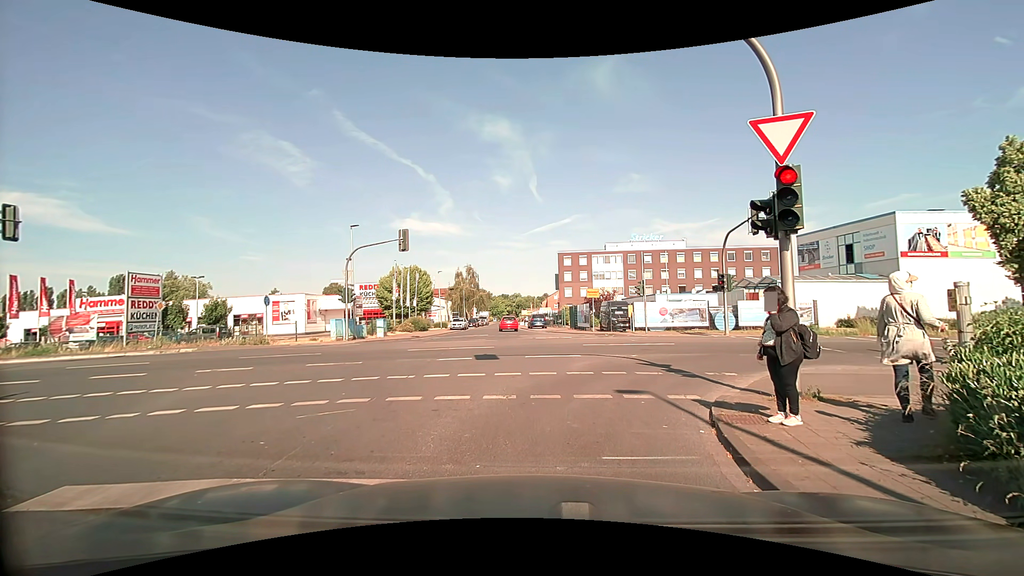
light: Day
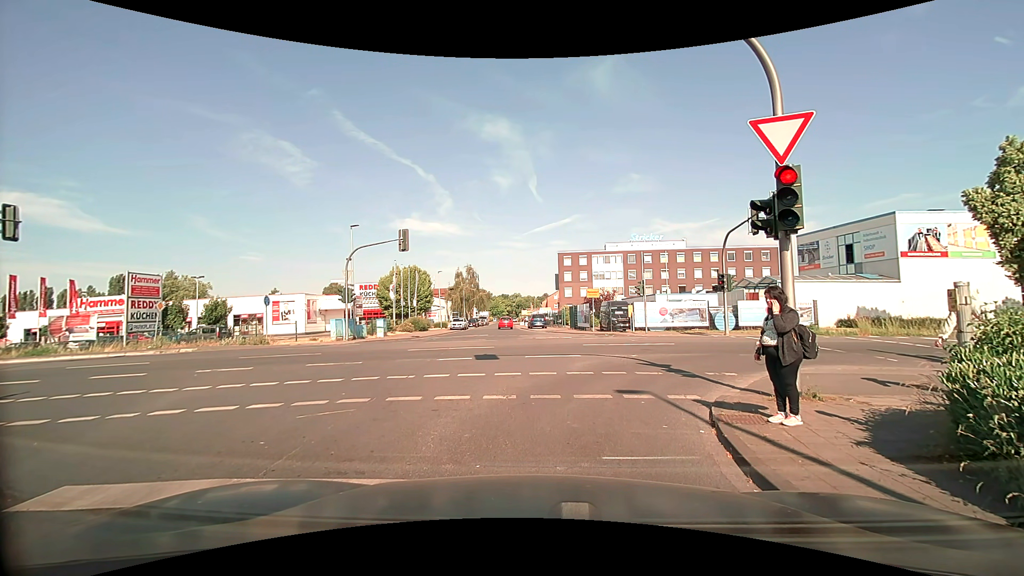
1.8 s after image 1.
(0.0, 0.0) m; 0°
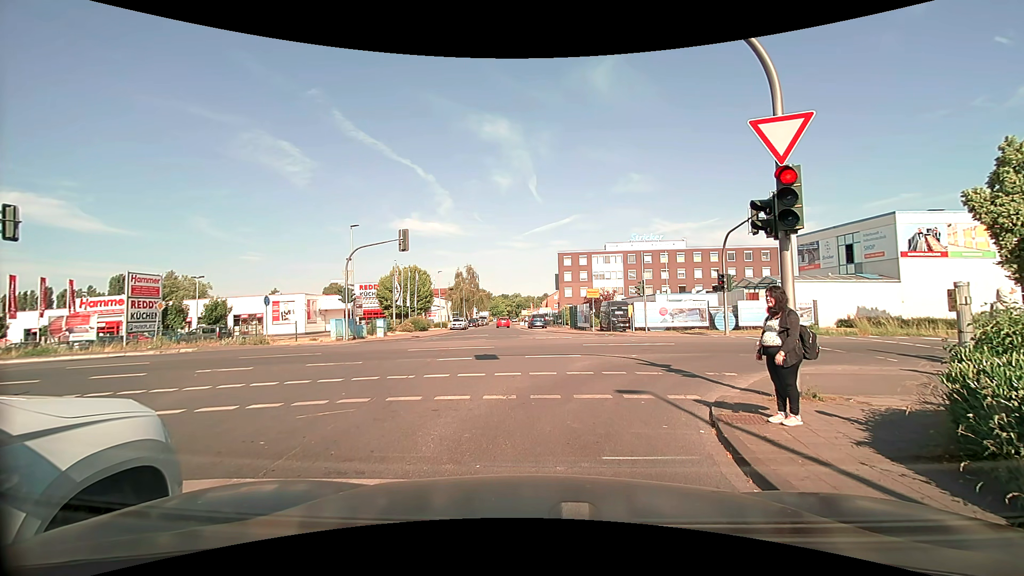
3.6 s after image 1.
(0.0, 0.0) m; 0°
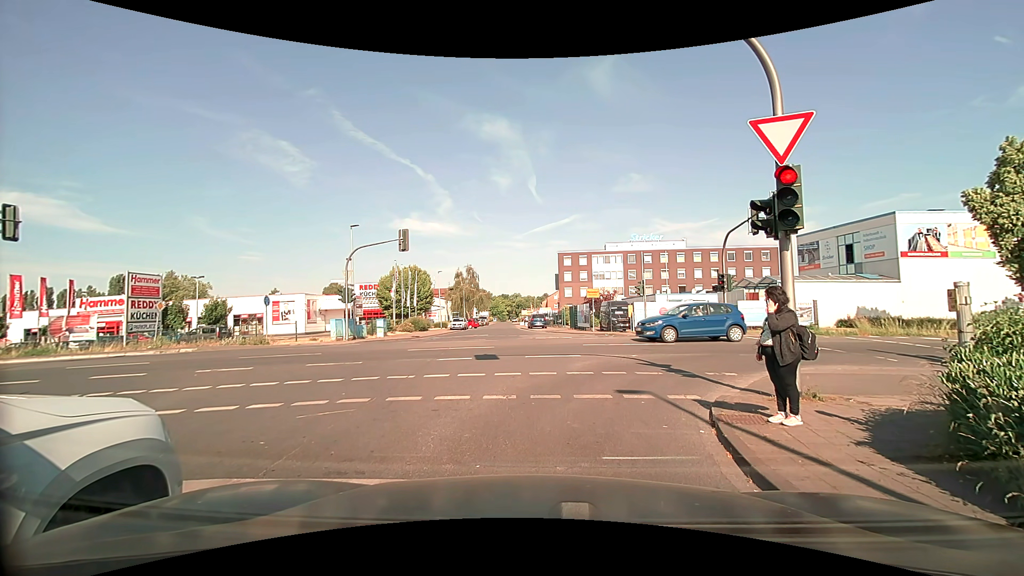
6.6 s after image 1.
(0.0, 0.0) m; 0°
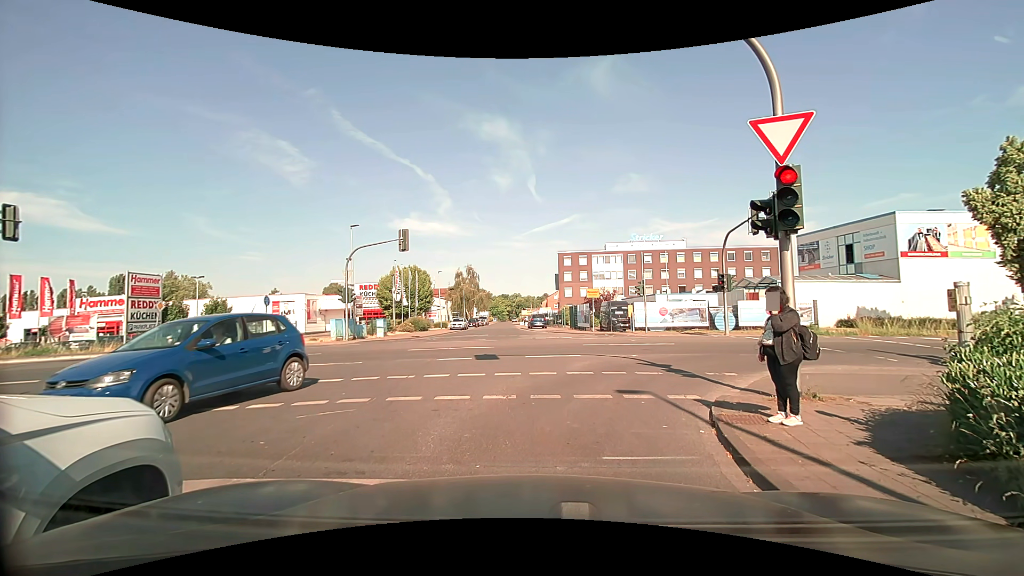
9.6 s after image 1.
(0.0, 0.0) m; 0°
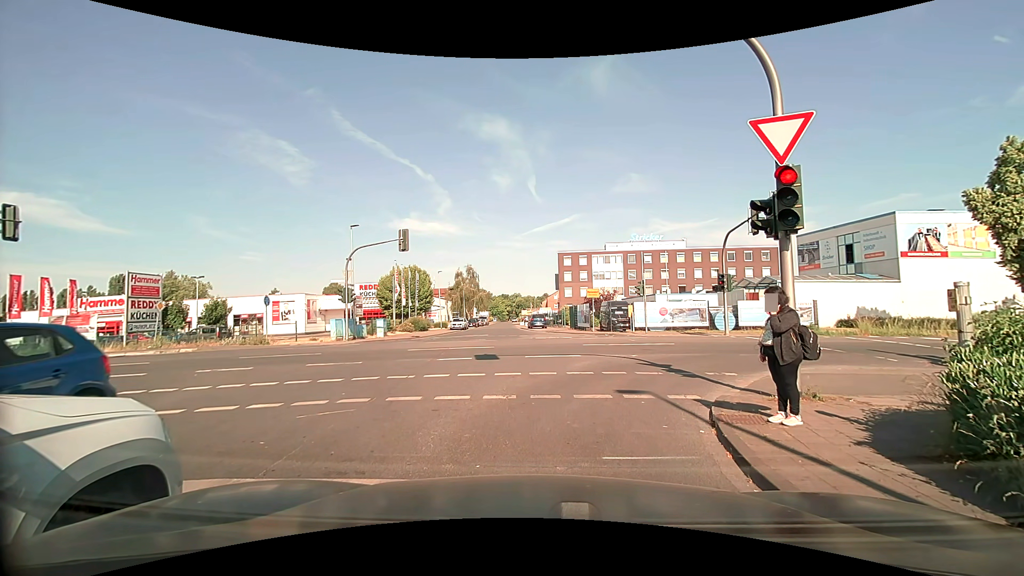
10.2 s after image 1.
(0.0, 0.0) m; 0°
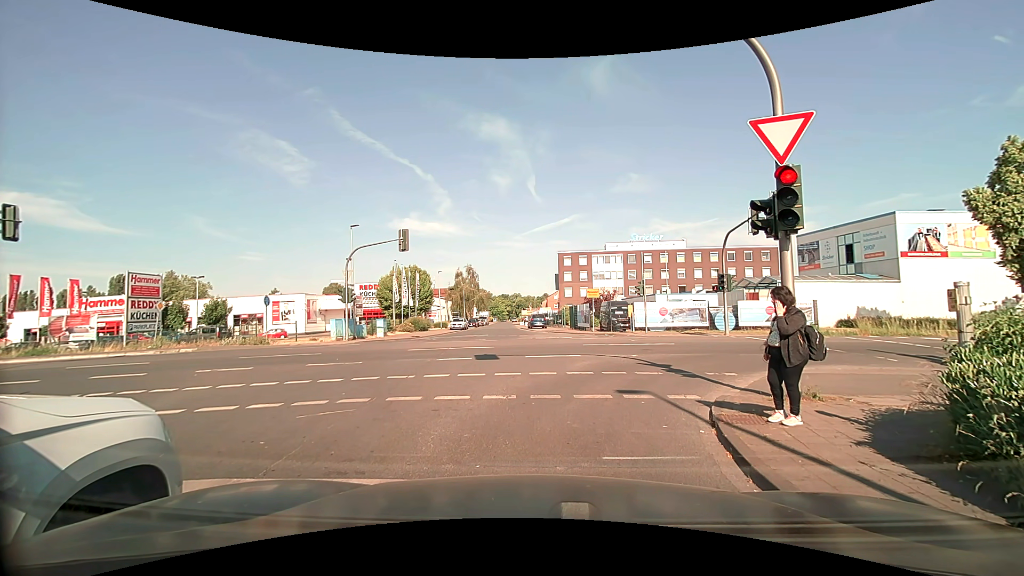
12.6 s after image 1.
(0.0, 0.0) m; 0°
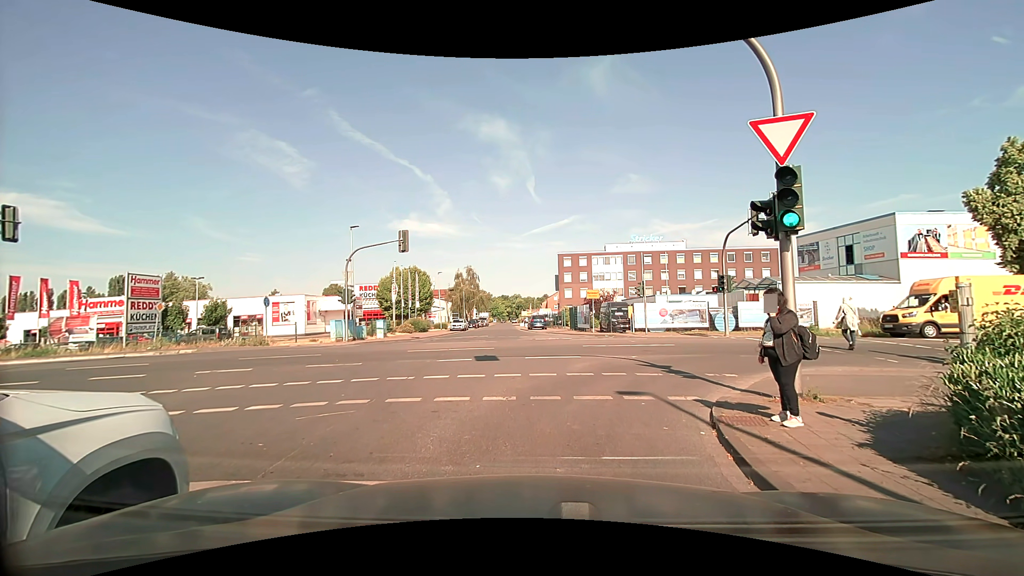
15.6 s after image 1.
(0.0, 0.0) m; 0°
(+1, +10) (+7, +17) (+17, +19) (+27, +19) (+37, +19) (+47, +20) (+57, +21) (+67, +22) (+77, +22) (+87, +23) m
